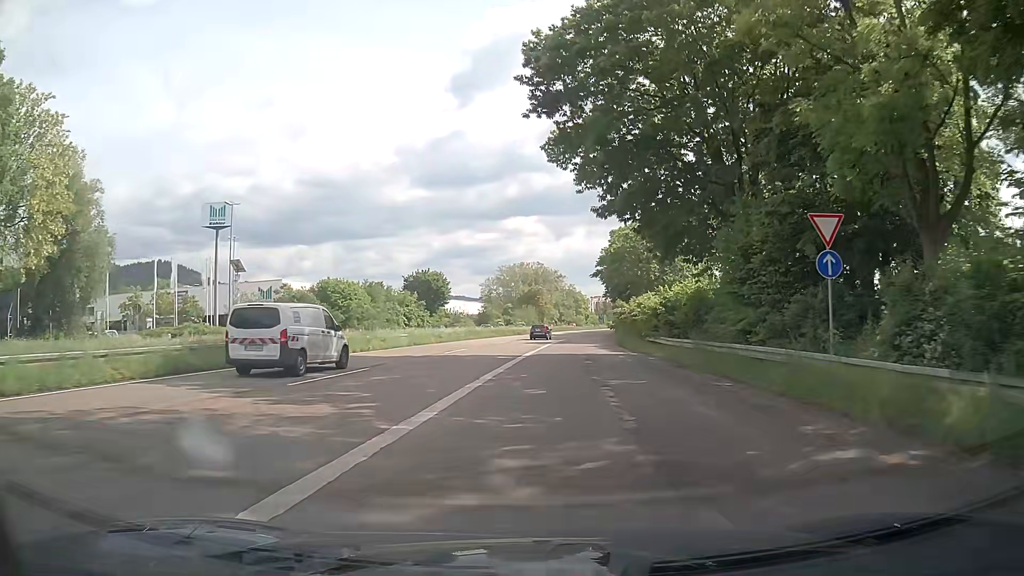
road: trunk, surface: asphalt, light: Day
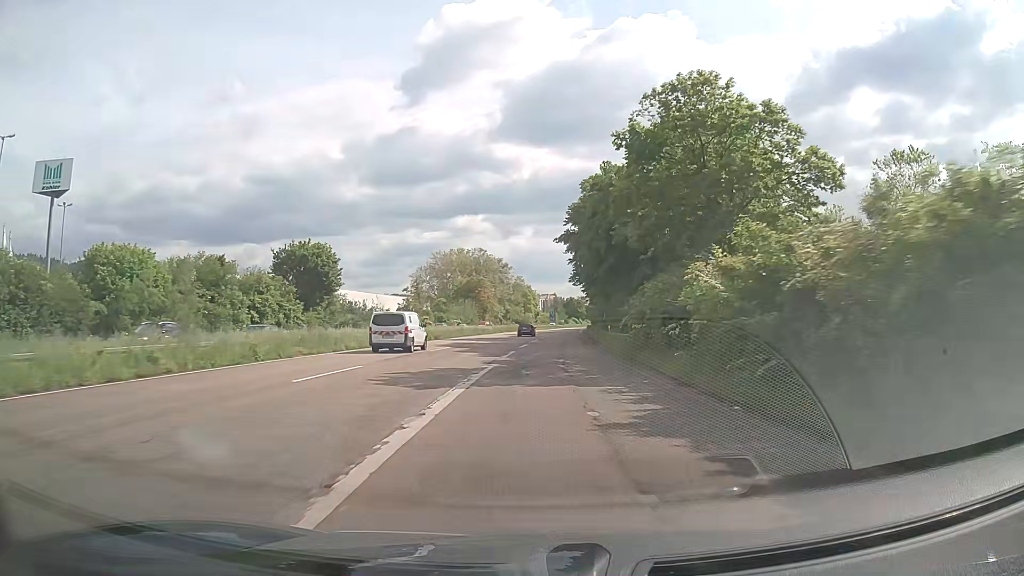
(+1.7, +35.4) m; +5°
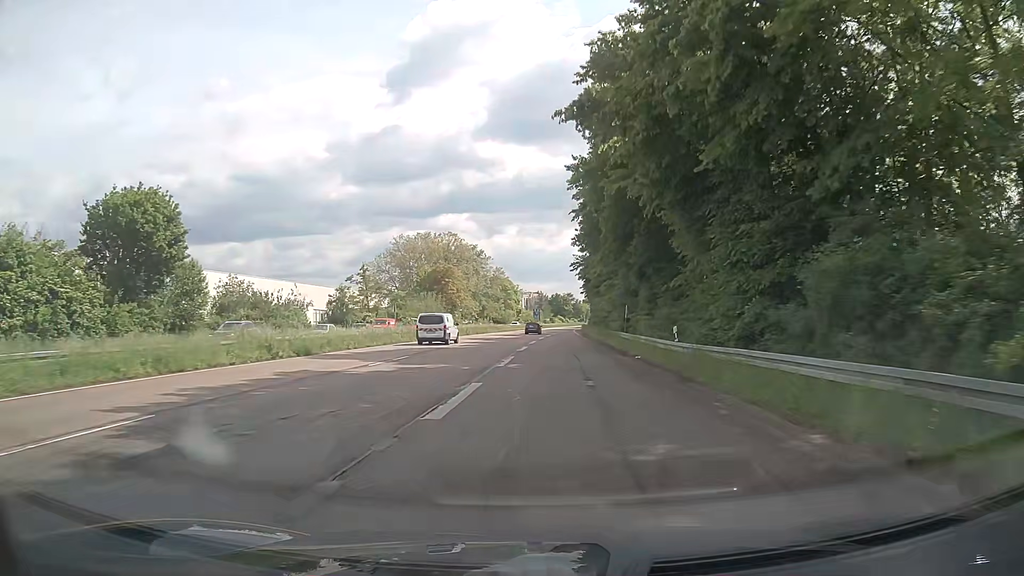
(+0.6, +30.5) m; +1°
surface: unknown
(0, +10) (0, +20) (+1, +30) (+1, +40) (+1, +50) (+1, +60) (+1, +70) (+2, +80) (+2, +90) (+3, +100) m
